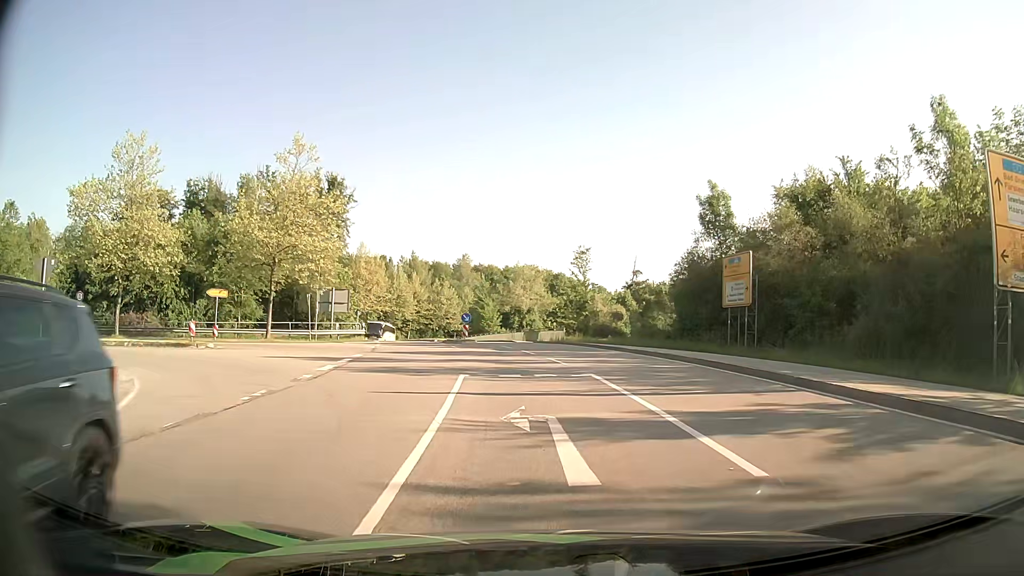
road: secondary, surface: asphalt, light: Day
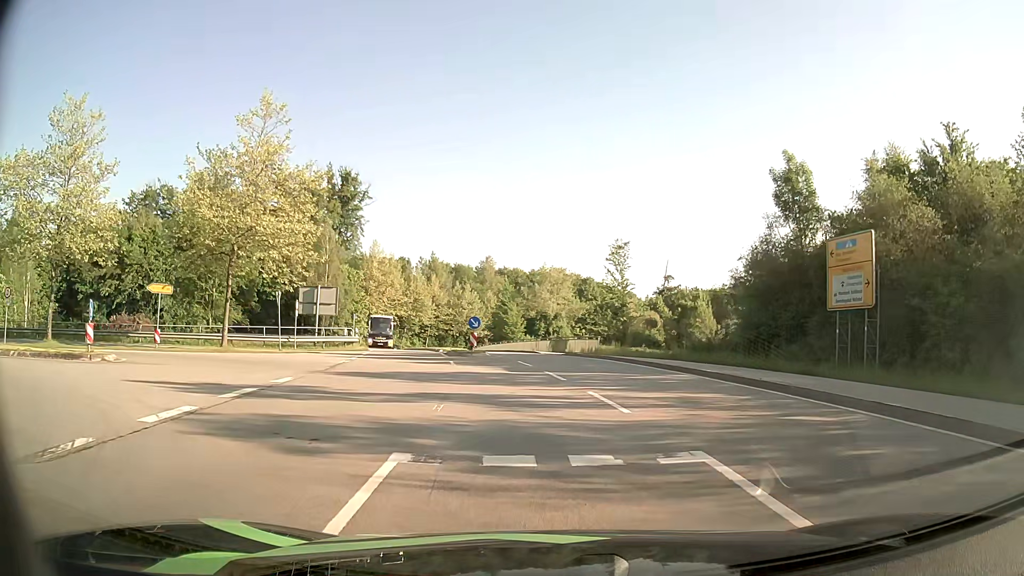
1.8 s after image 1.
(-0.2, +9.0) m; -3°
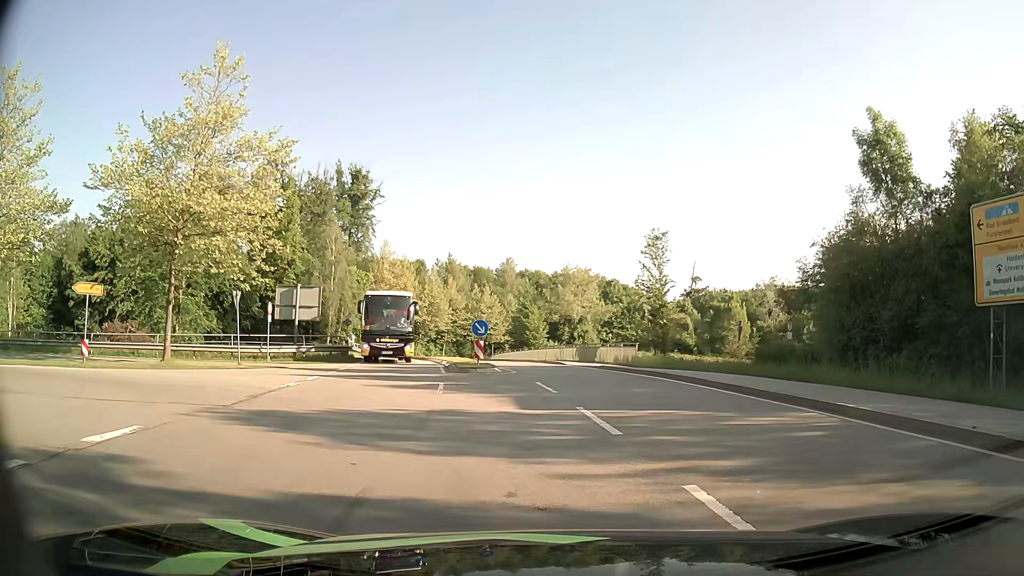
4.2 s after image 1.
(-0.1, +7.2) m; -2°
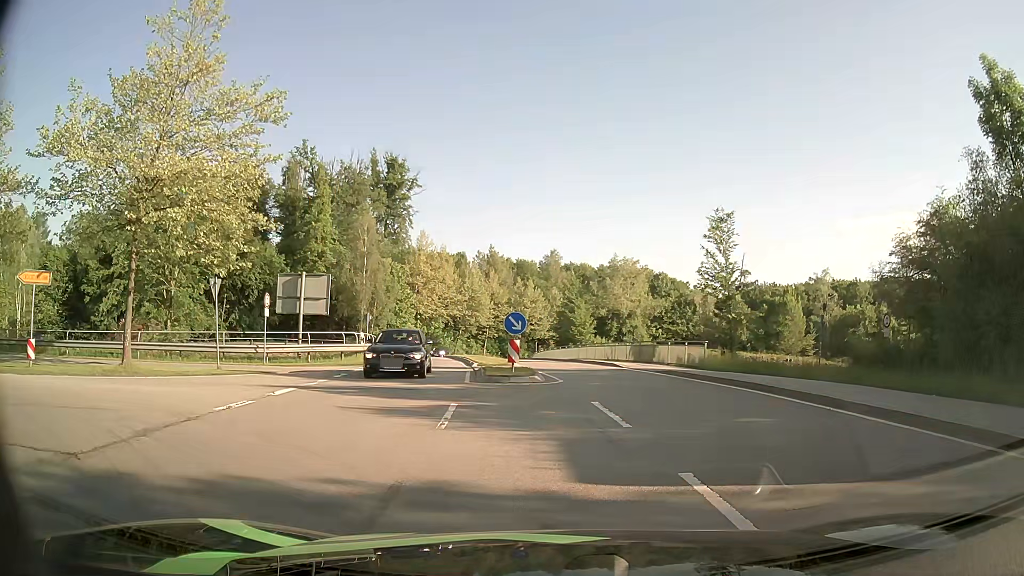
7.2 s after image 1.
(-0.2, +5.5) m; -4°
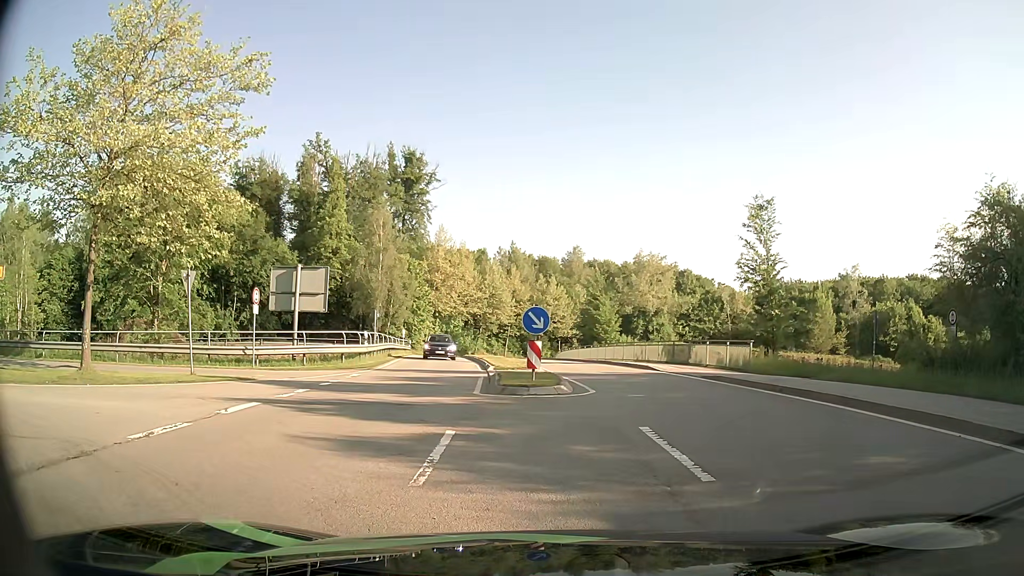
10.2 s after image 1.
(-0.1, +3.3) m; -3°
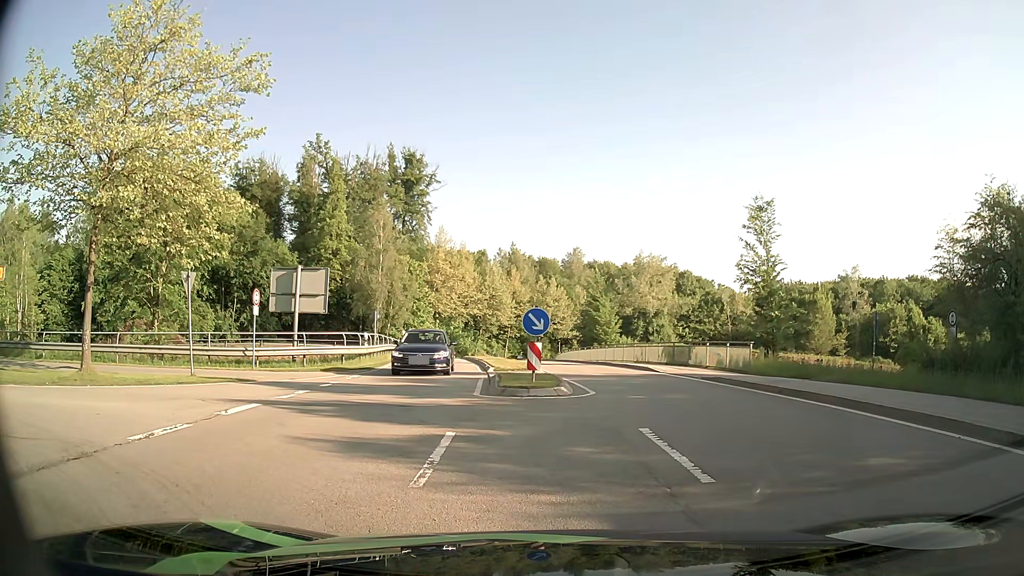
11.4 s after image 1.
(0.0, +0.1) m; 0°
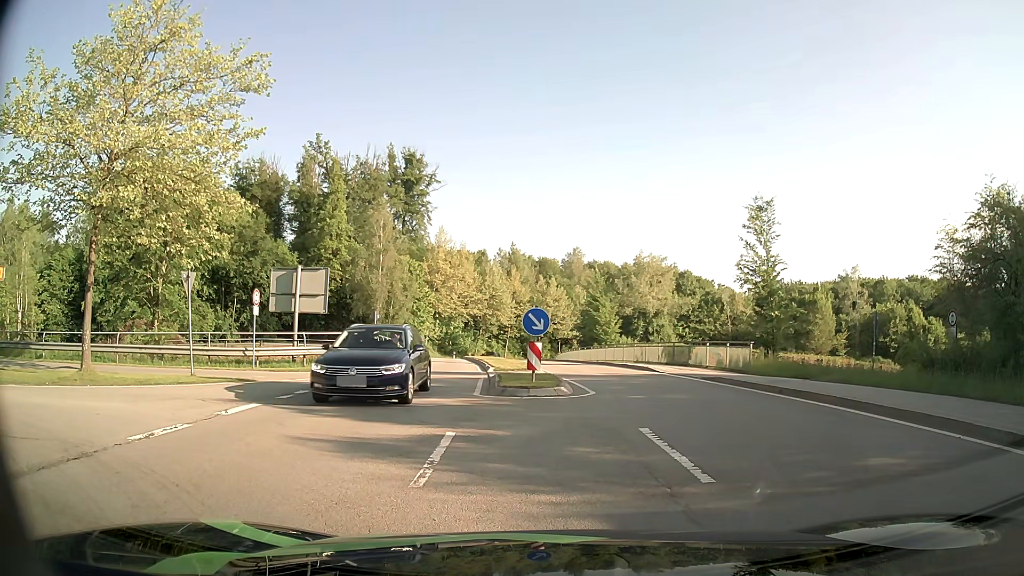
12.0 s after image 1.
(0.0, 0.0) m; 0°
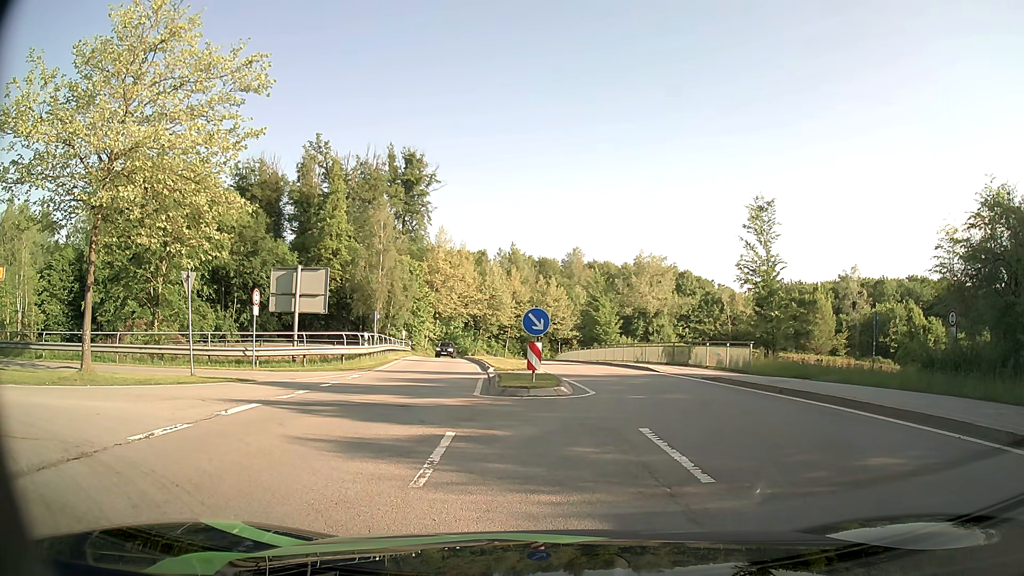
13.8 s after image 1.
(0.0, 0.0) m; 0°
(-4, +9) (-13, +10) (-23, +7) (-32, +3) (-41, -1) (-50, -6) (-59, -11) (-68, -14) (-78, -16) (-88, -14) m
